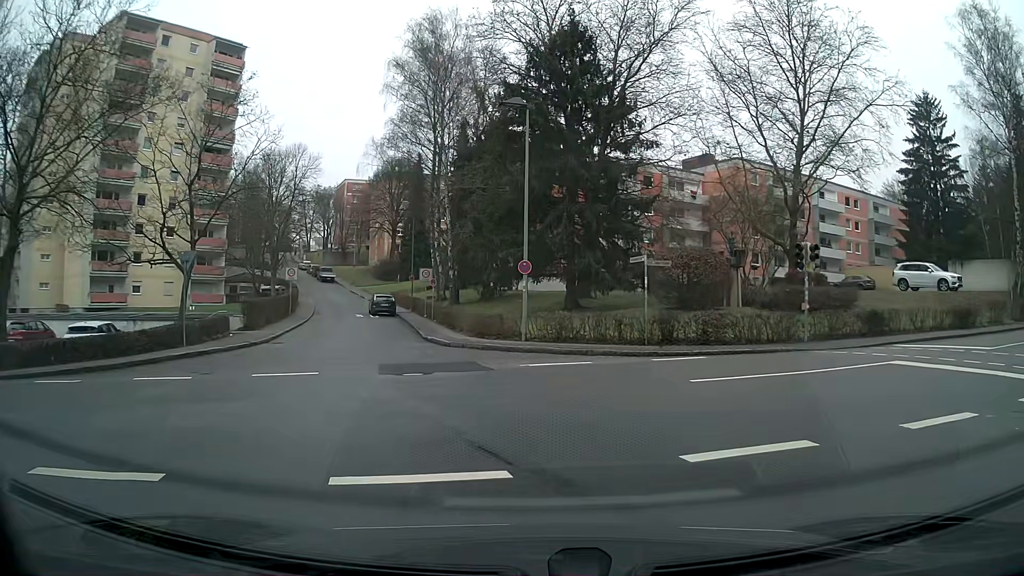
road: residential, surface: asphalt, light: Day
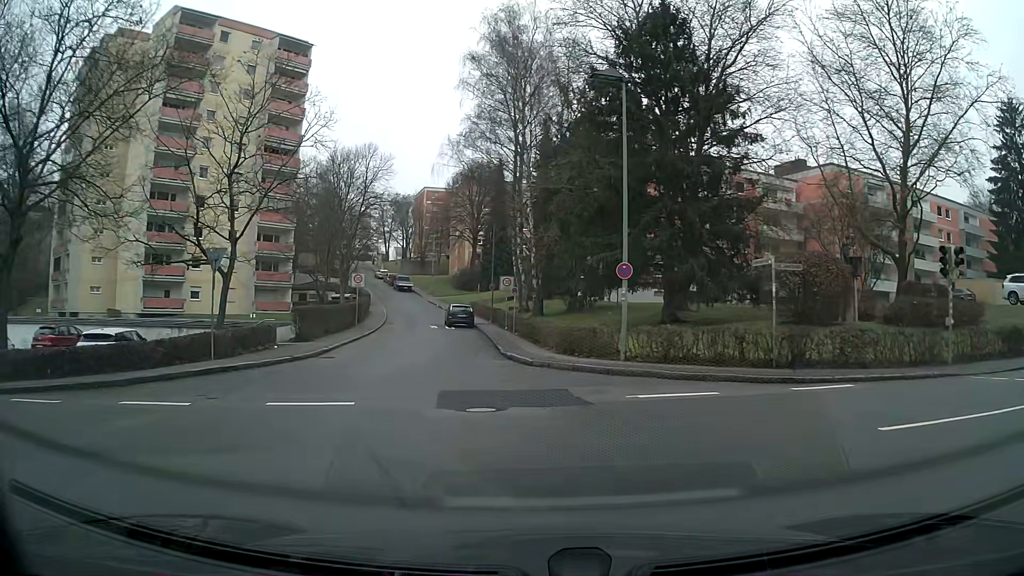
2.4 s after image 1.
(-0.3, +4.1) m; -8°
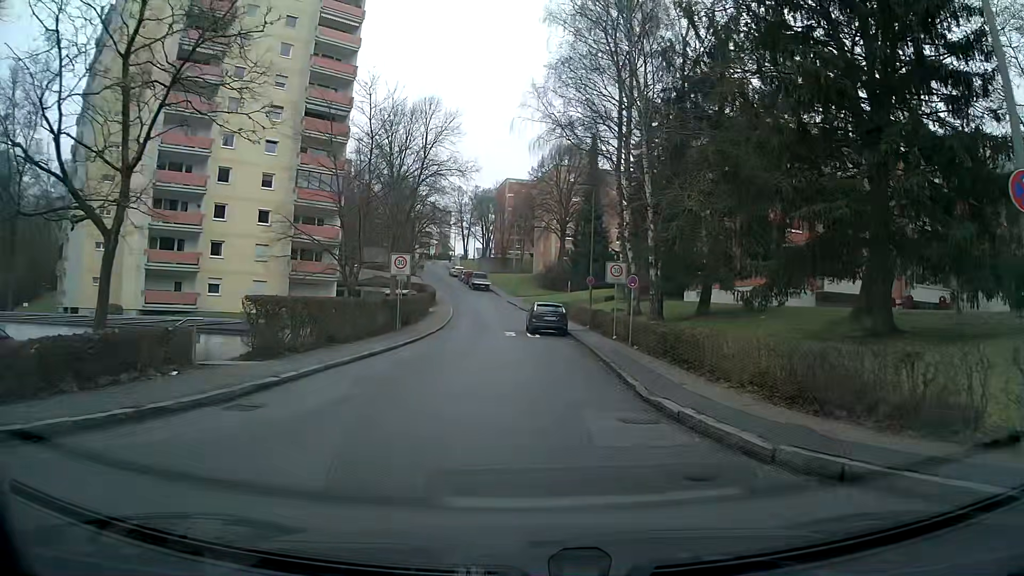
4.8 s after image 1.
(-0.9, +12.8) m; -5°
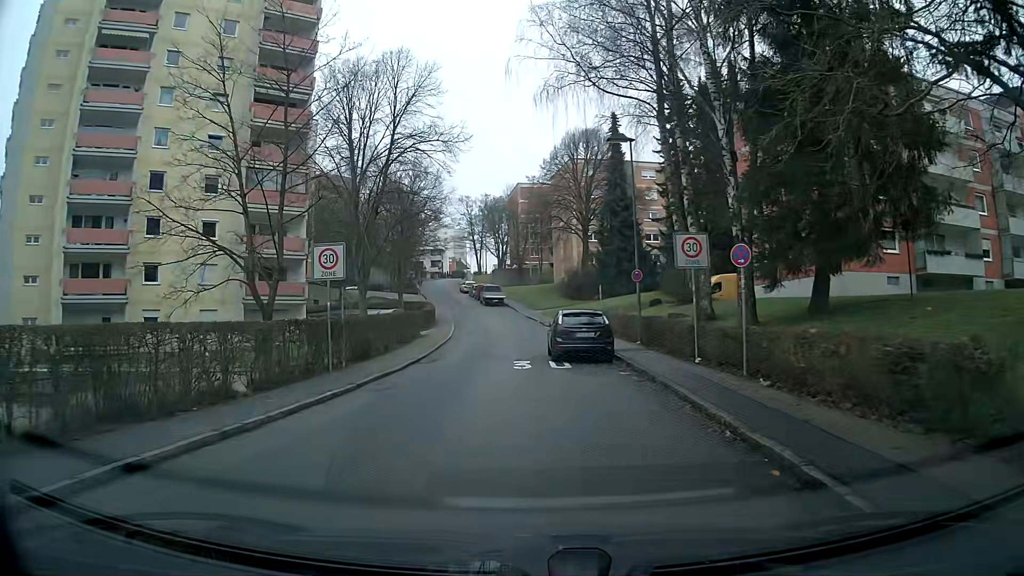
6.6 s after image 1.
(-0.2, +11.7) m; -4°
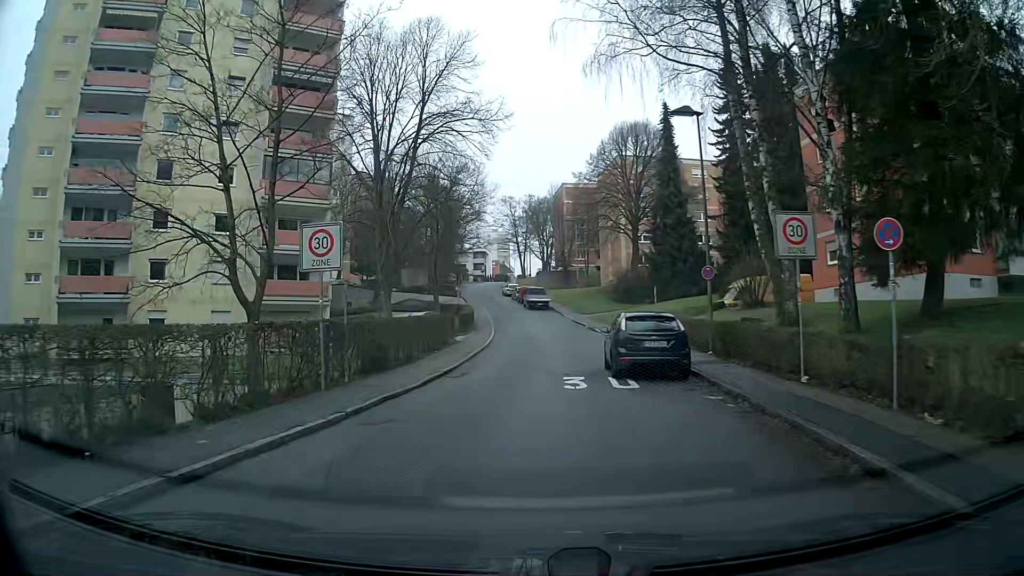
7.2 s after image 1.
(-0.1, +4.1) m; -2°
